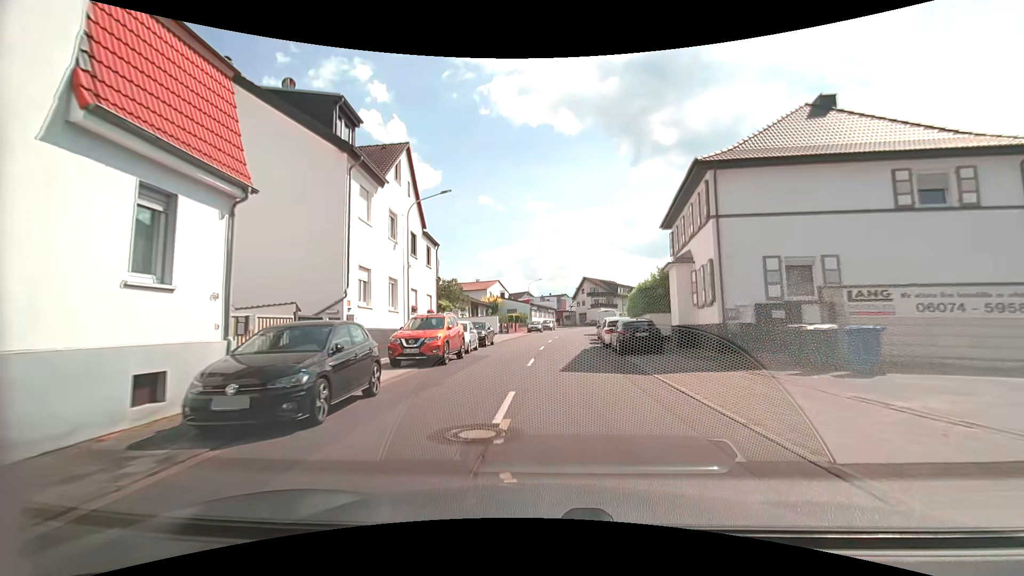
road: secondary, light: Day
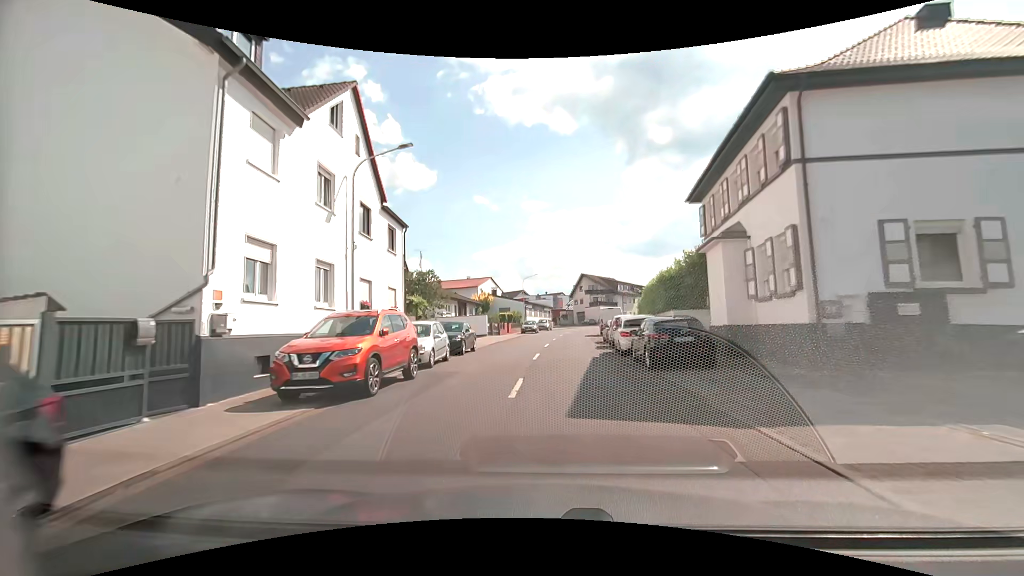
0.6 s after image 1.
(0.0, +6.6) m; 0°
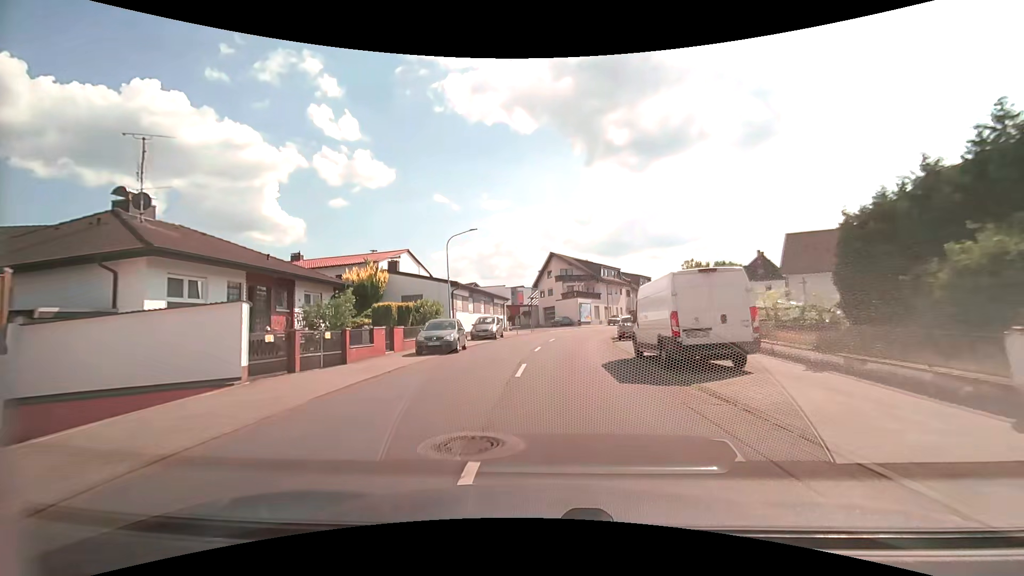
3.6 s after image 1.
(+0.8, +34.1) m; +4°
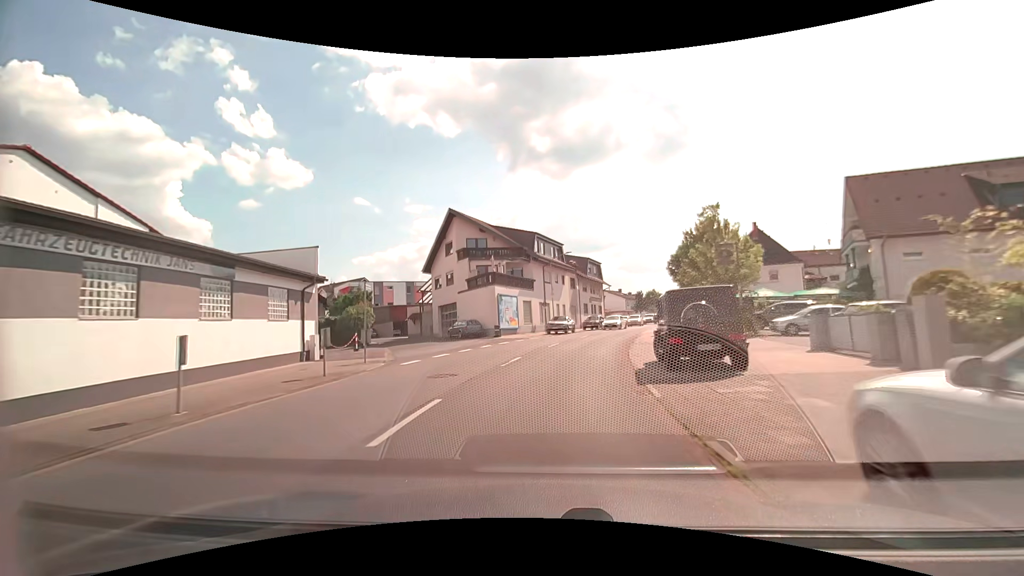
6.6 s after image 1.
(+2.6, +33.2) m; +9°
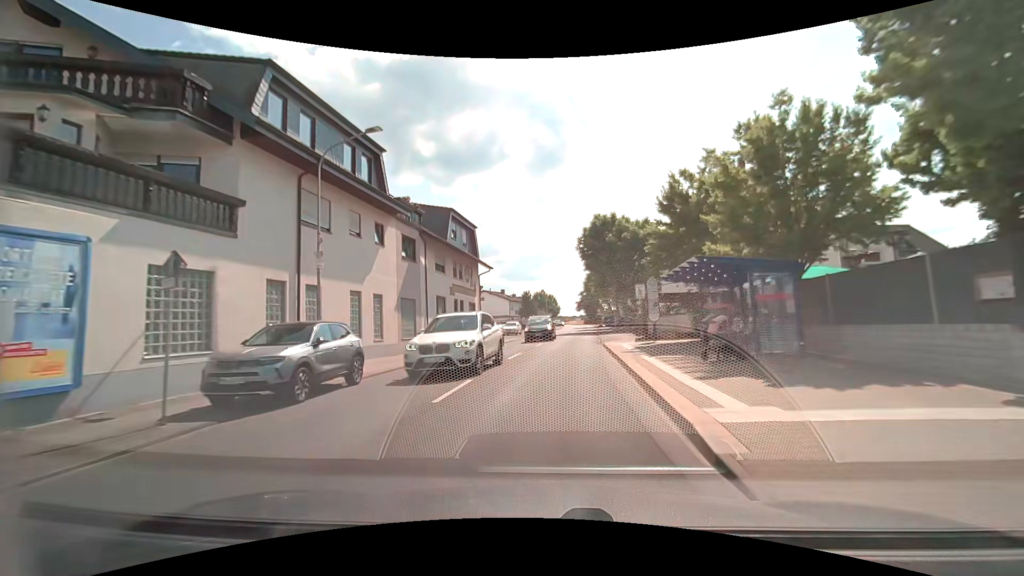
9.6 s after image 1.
(+3.9, +32.4) m; +14°
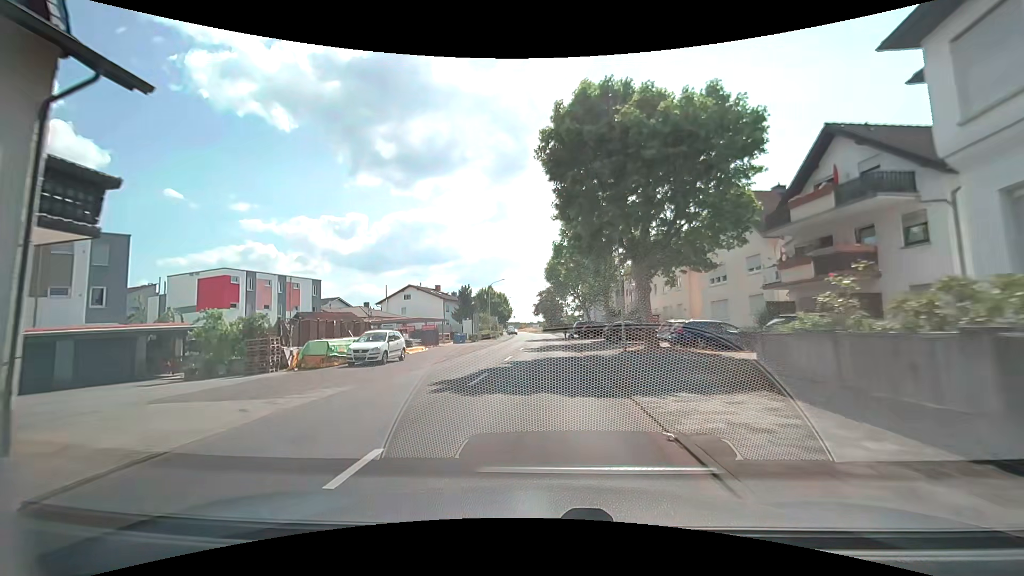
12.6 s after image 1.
(+2.0, +32.4) m; +4°
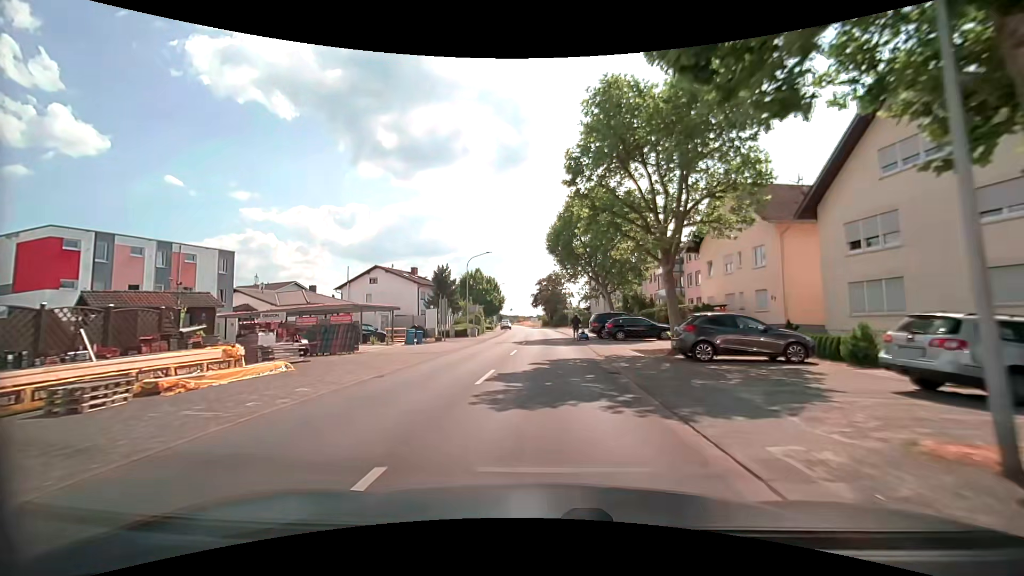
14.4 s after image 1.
(+0.3, +18.9) m; +1°
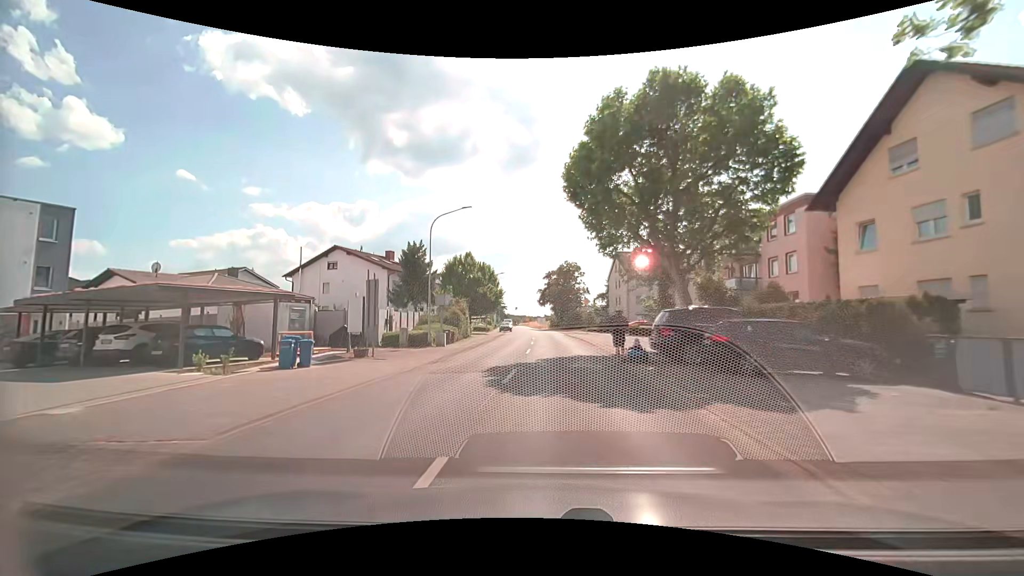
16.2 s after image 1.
(-0.1, +17.8) m; -1°
(0, +10) (0, +20) (0, +30) (+1, +40) (+1, +50) (+1, +60) (0, +70) (0, +80) (-1, +90) (-2, +100) m
